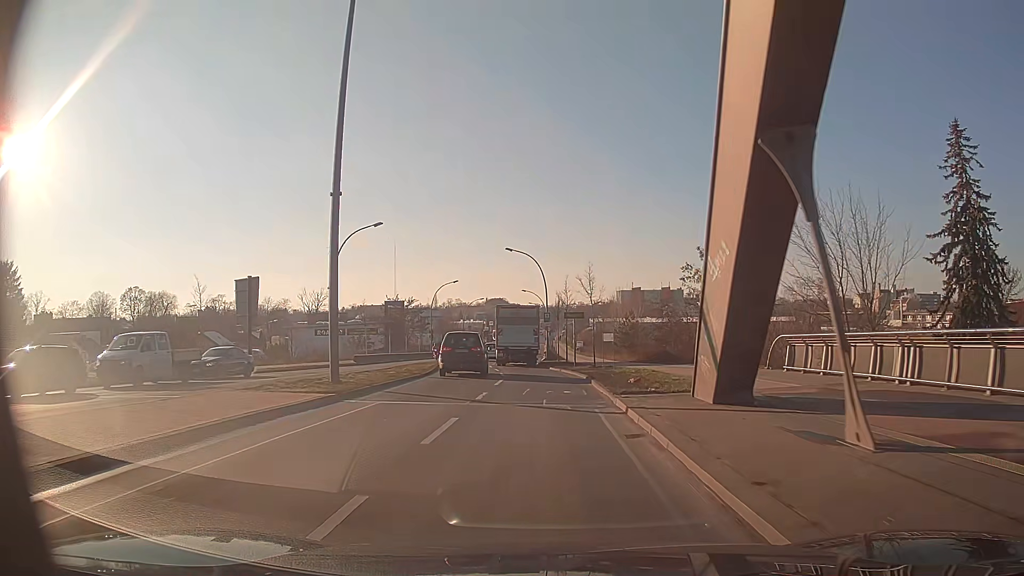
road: secondary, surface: asphalt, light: Day
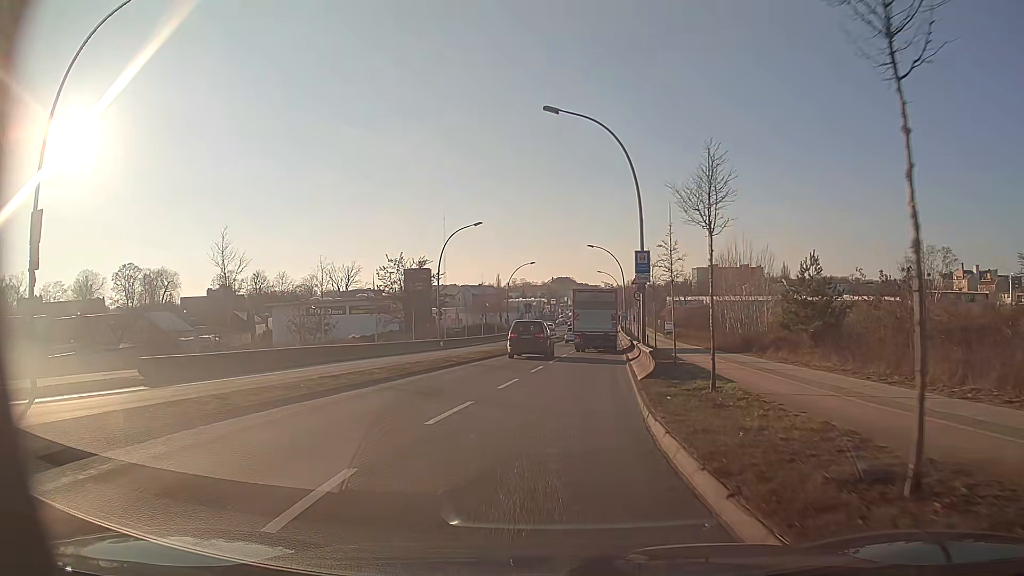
(-0.8, +35.4) m; -5°
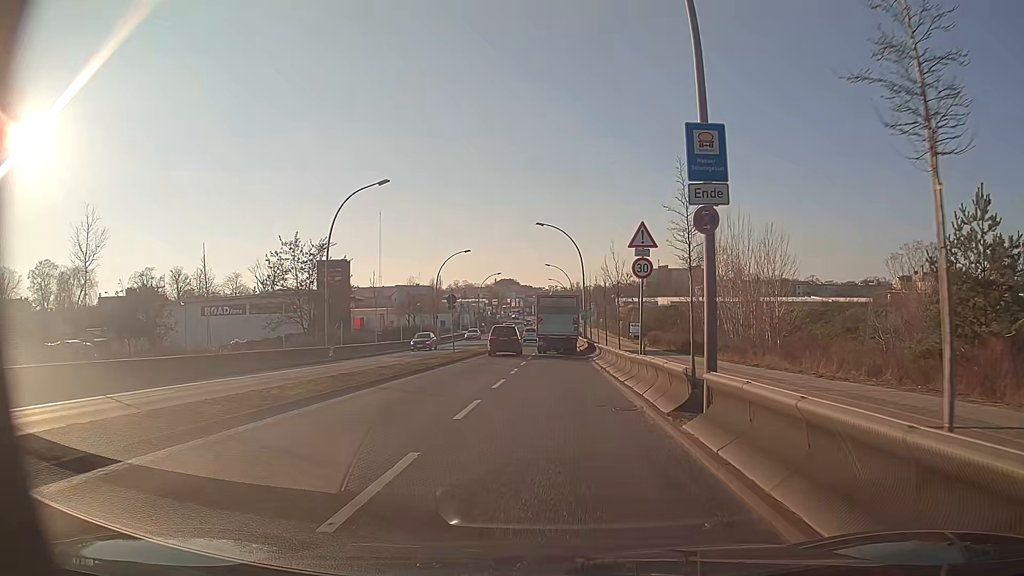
(+0.4, +16.7) m; +4°
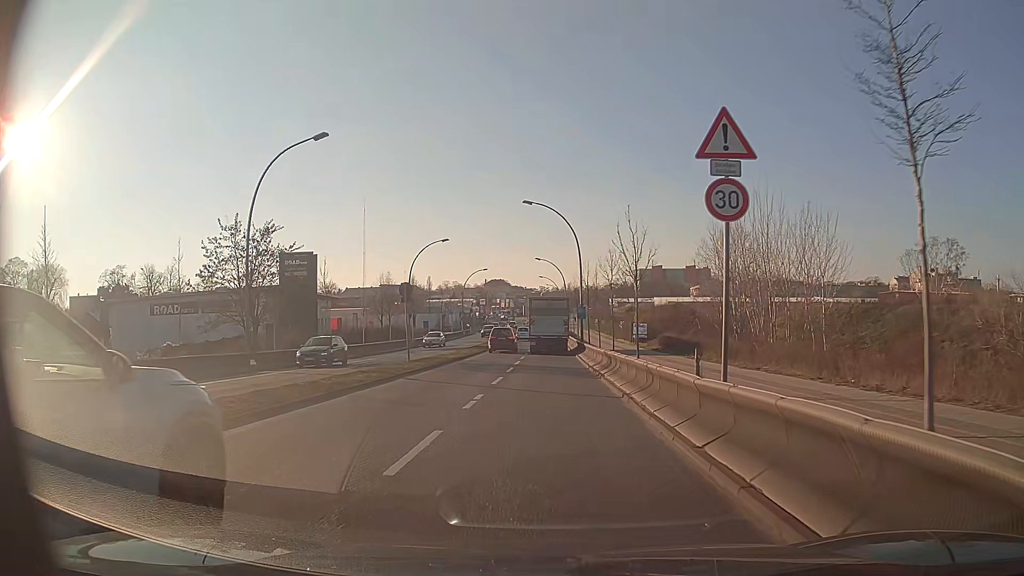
(+0.1, +9.9) m; +1°
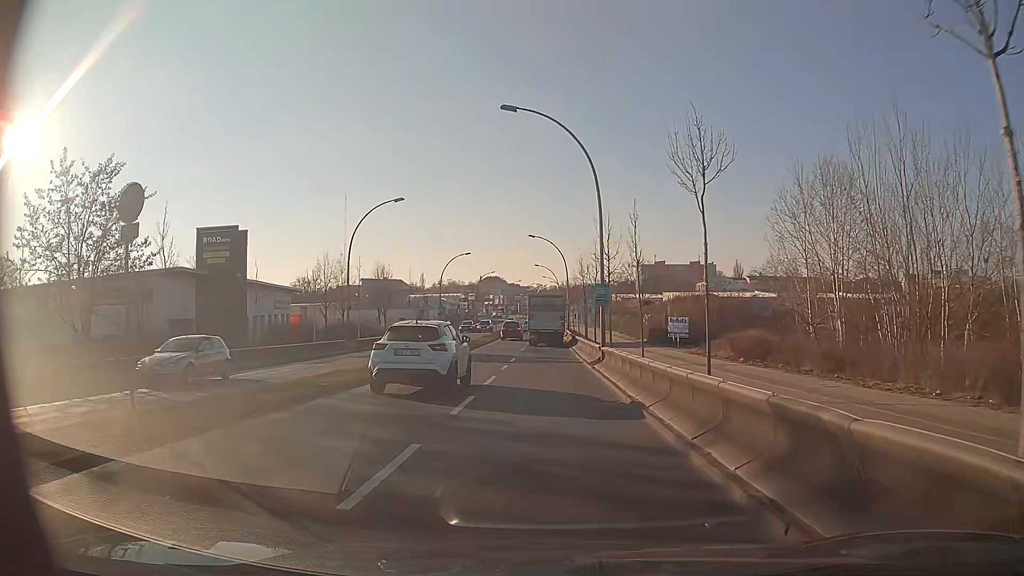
(-0.1, +19.5) m; 0°
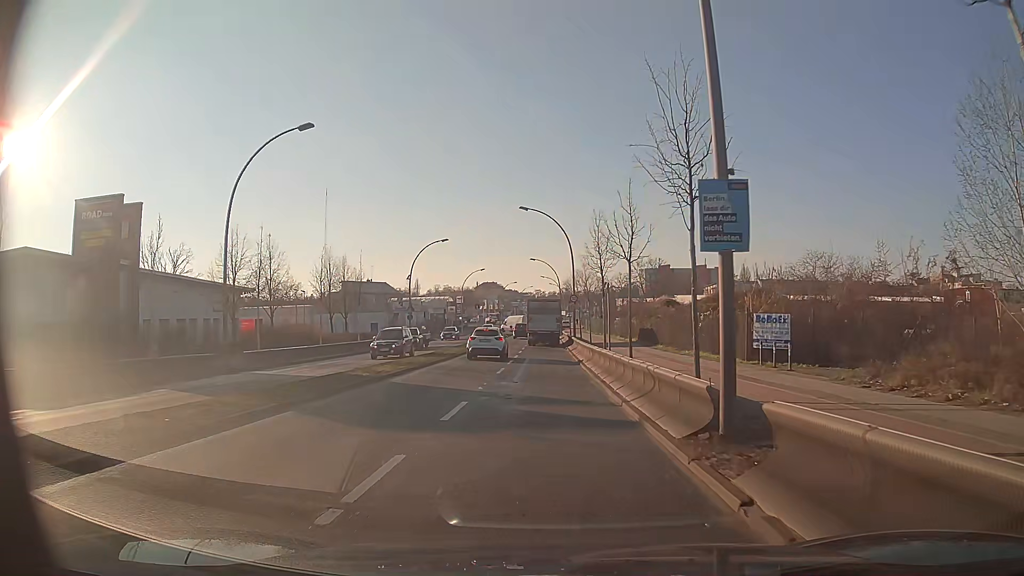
(+0.1, +18.4) m; 0°
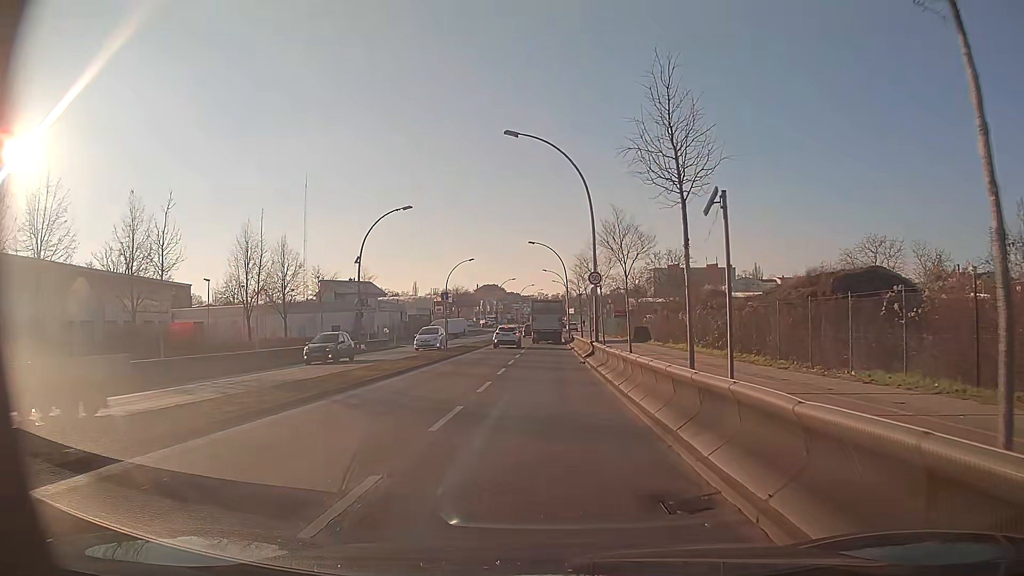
(0.0, +19.5) m; -1°
